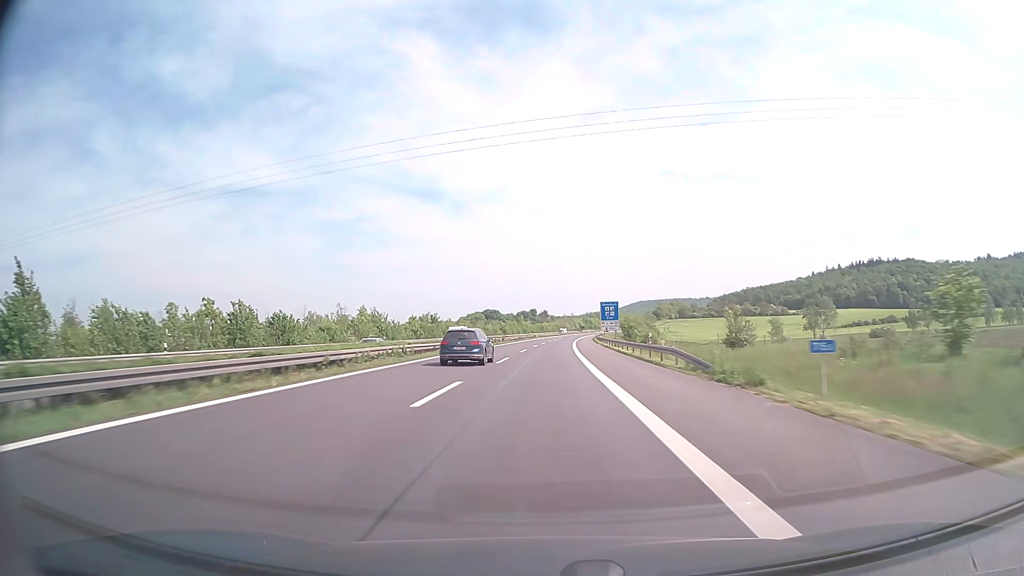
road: motorway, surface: concrete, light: Day
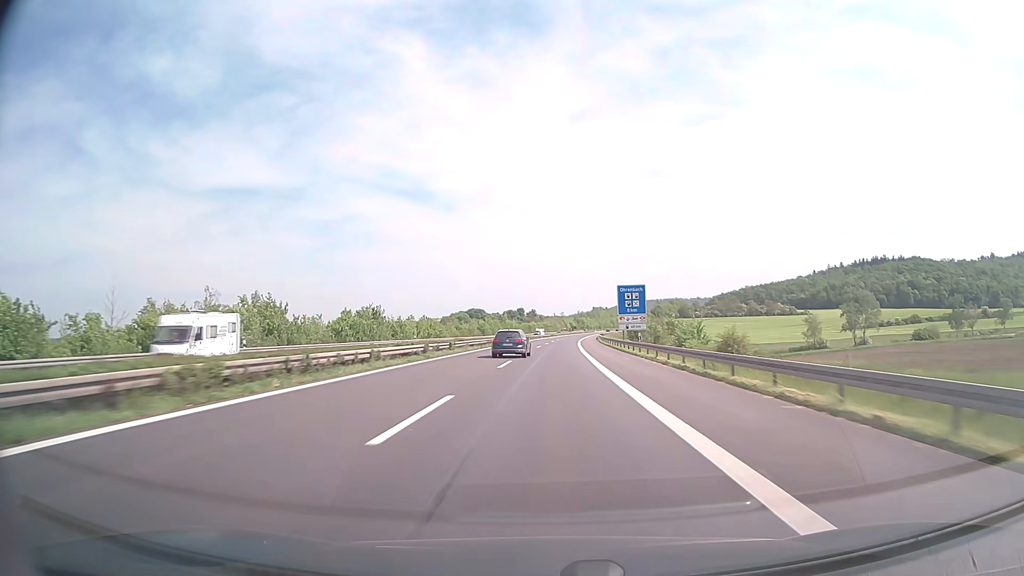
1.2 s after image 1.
(+0.3, +39.5) m; +1°
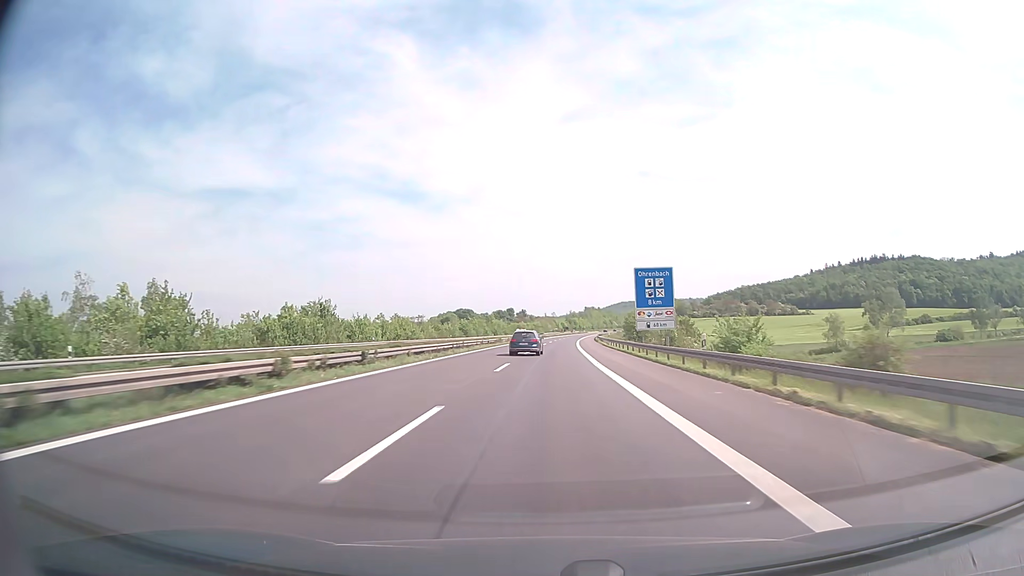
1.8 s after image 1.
(+0.1, +19.8) m; +1°
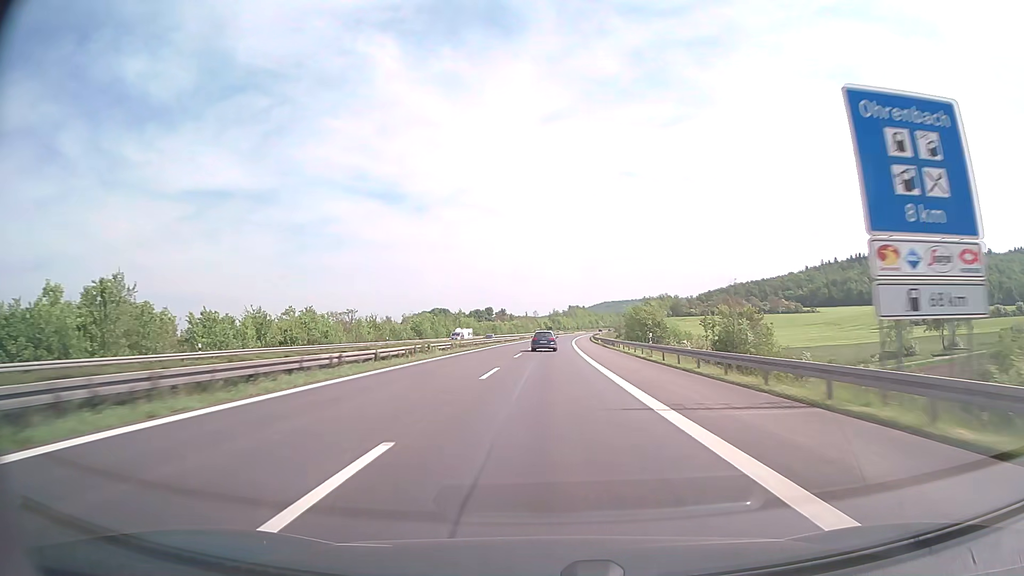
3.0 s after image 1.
(+0.5, +39.6) m; +1°
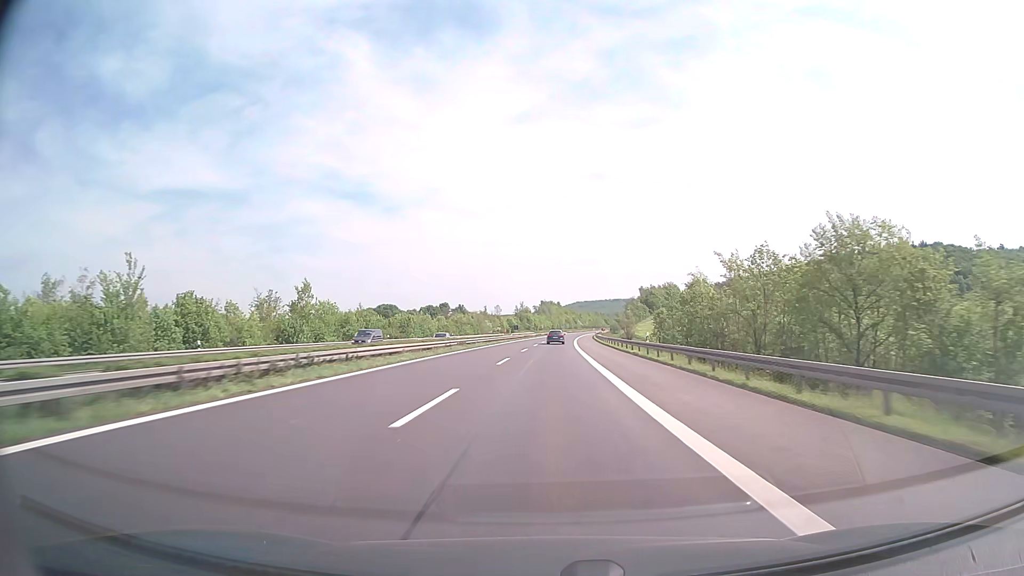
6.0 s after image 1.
(+2.6, +99.1) m; +3°
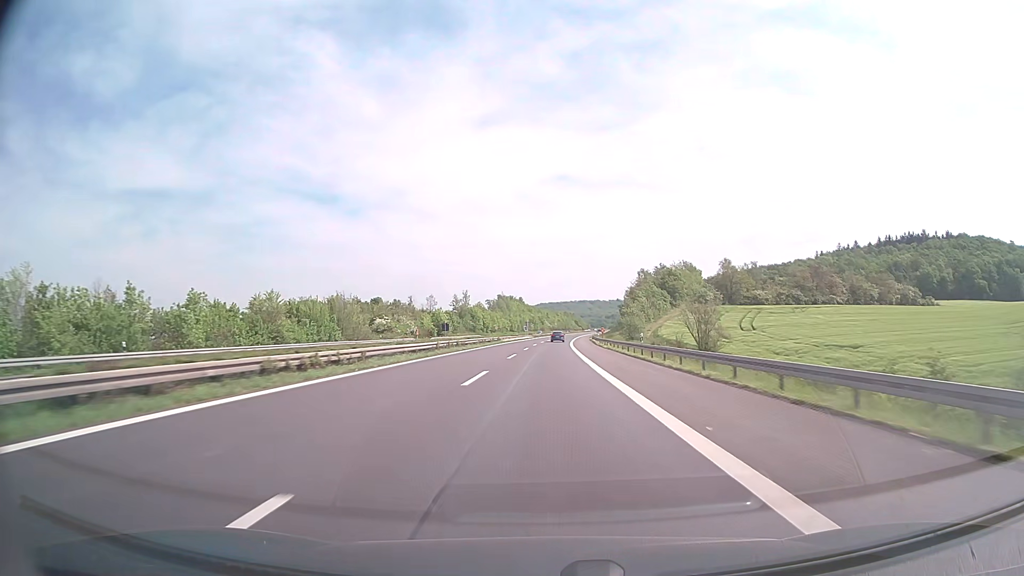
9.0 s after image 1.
(+2.8, +99.1) m; +3°
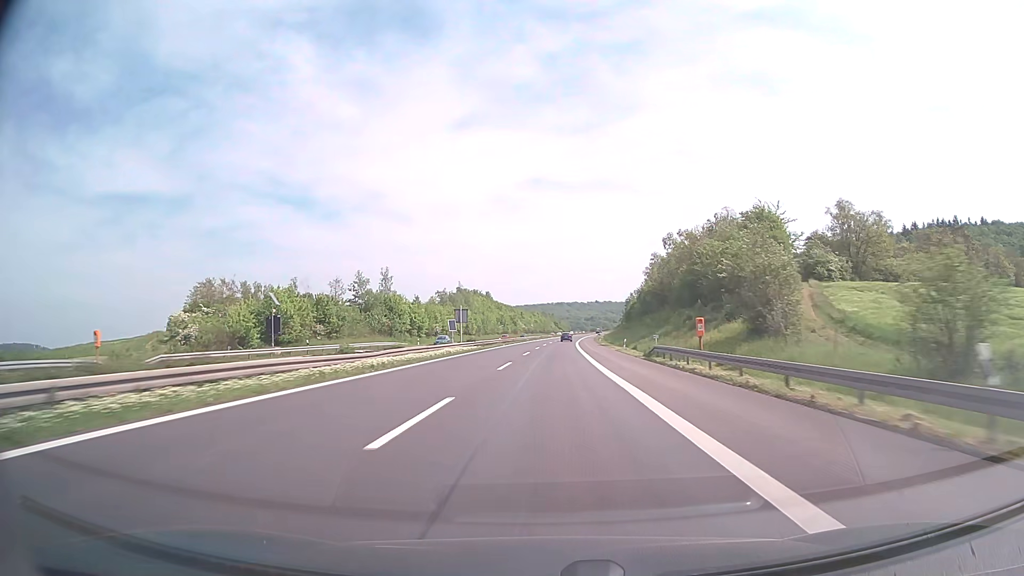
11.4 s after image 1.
(+1.3, +79.2) m; +2°
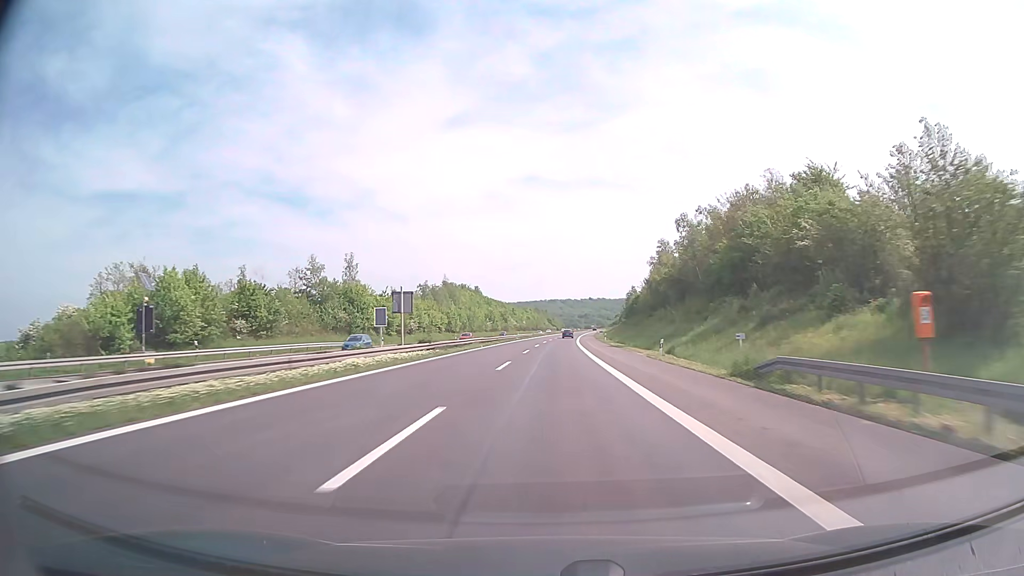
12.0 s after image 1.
(+0.1, +19.8) m; +1°
(0, +10) (0, +20) (0, +30) (0, +40) (+1, +50) (+1, +60) (+1, +70) (+2, +80) (+2, +90) (+3, +100) m
